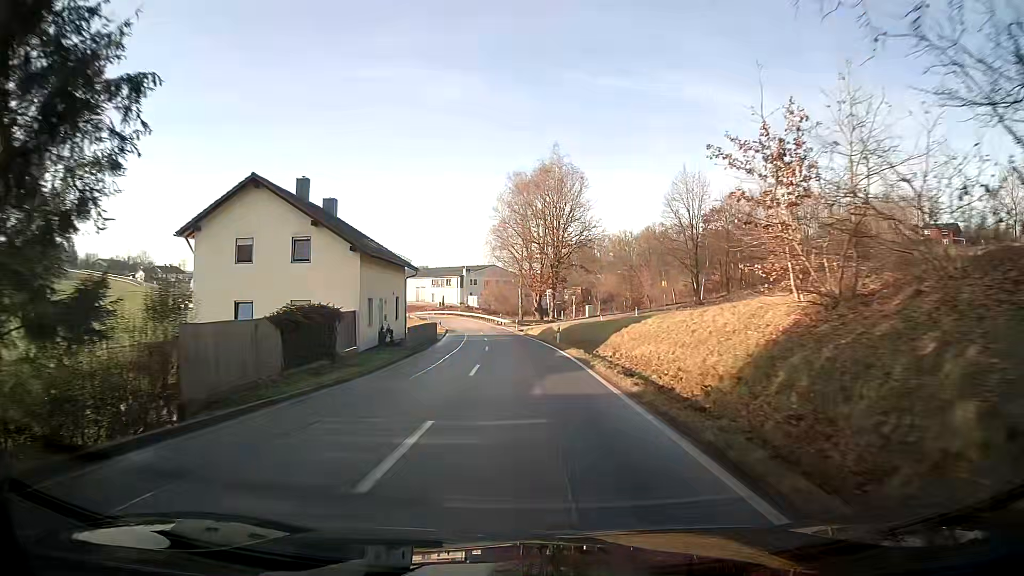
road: tertiary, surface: asphalt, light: Day
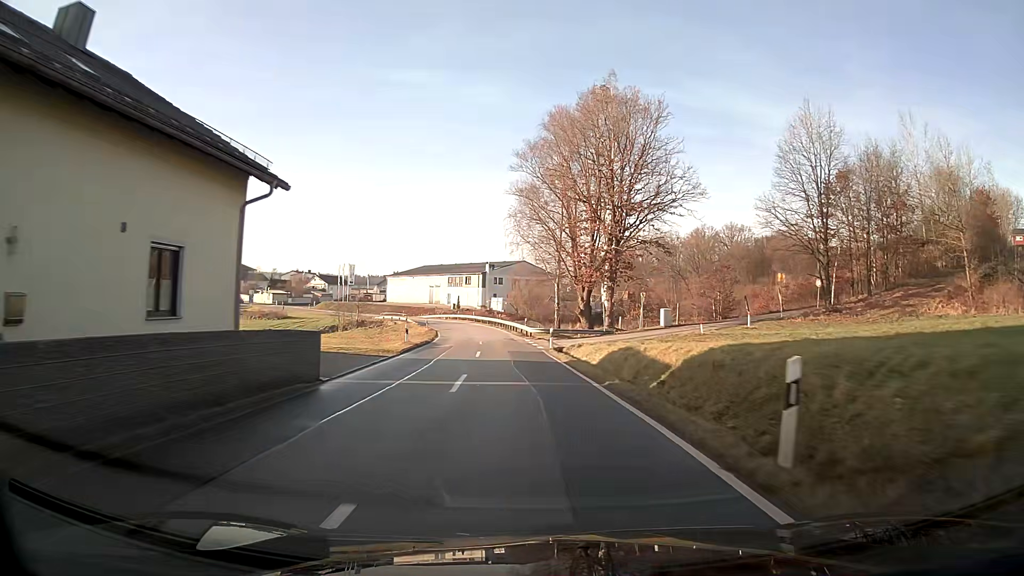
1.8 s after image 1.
(-0.6, +28.9) m; -3°
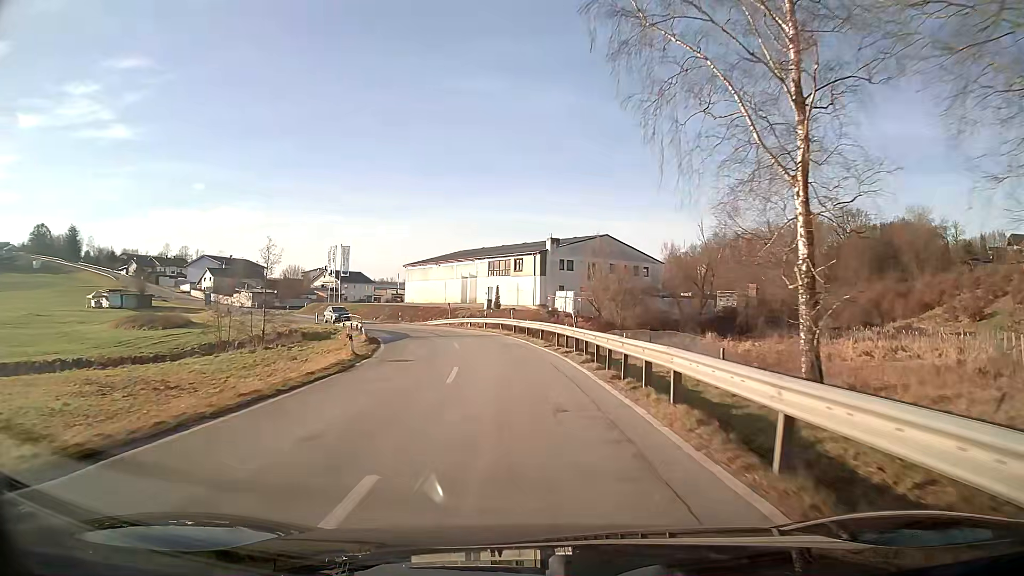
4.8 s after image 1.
(-2.4, +47.6) m; -6°
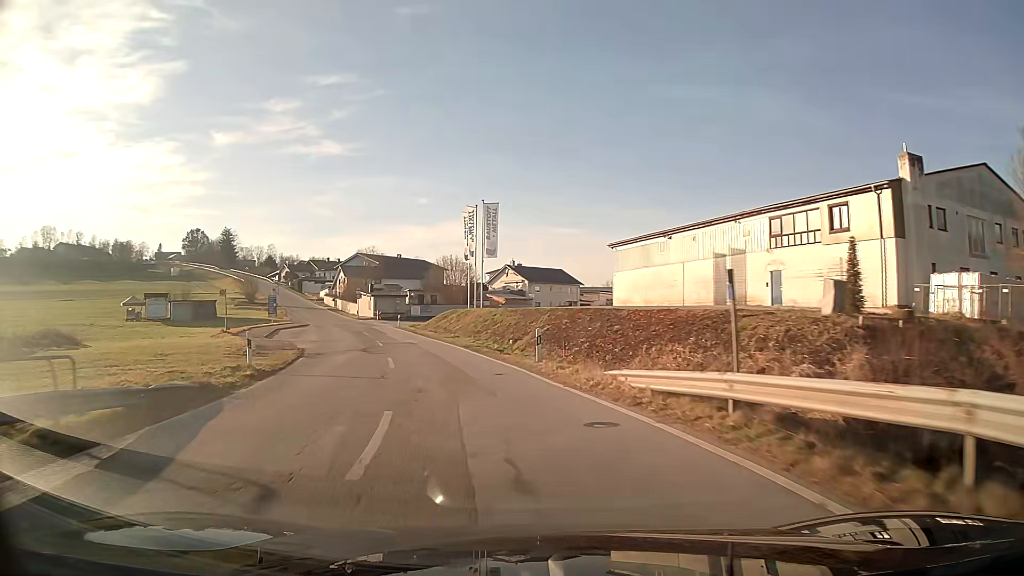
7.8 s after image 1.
(-6.6, +44.0) m; -21°
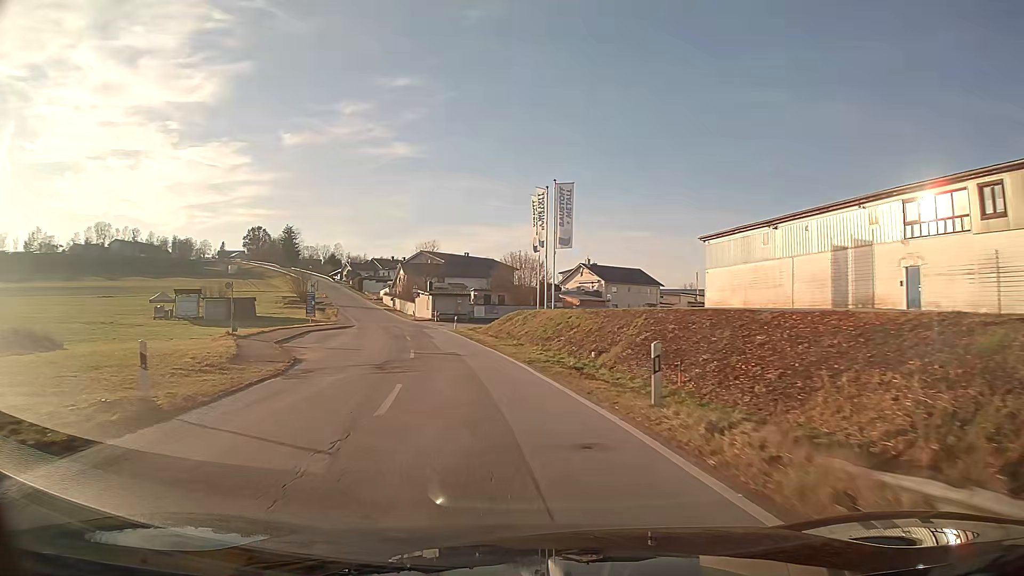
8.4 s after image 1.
(-0.5, +8.5) m; -6°
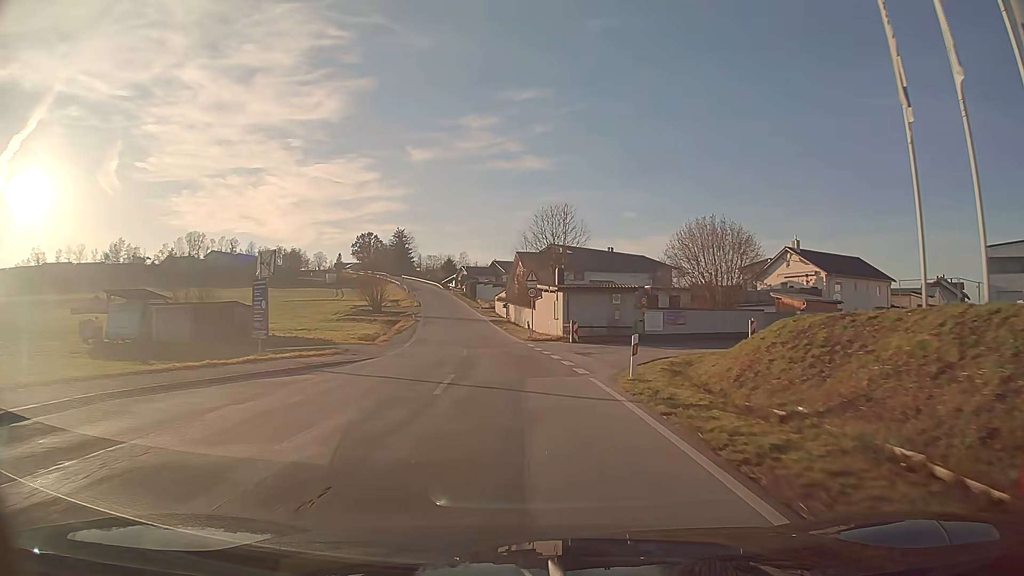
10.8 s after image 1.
(-3.6, +33.5) m; -10°
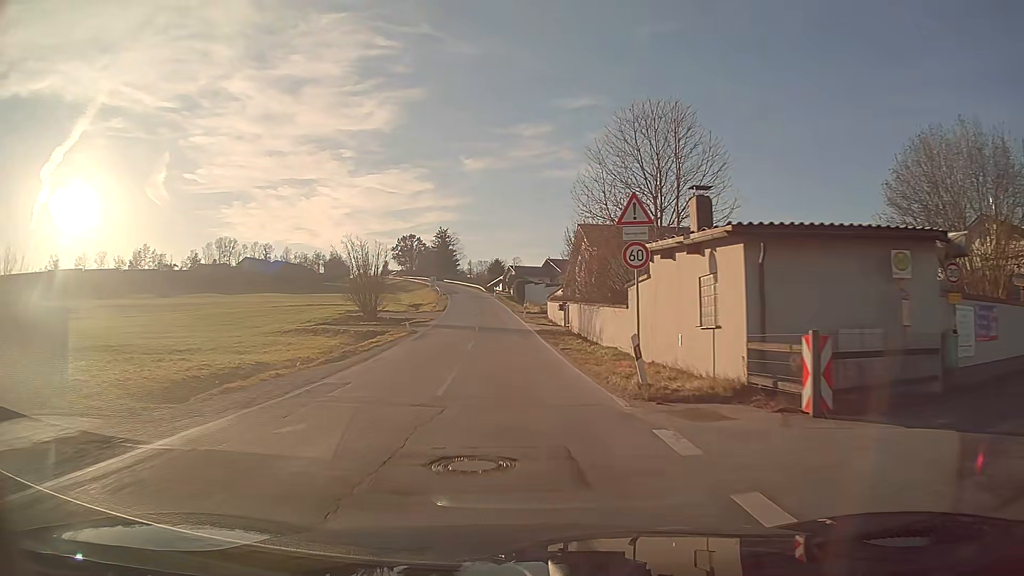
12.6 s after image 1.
(-1.0, +24.9) m; -5°
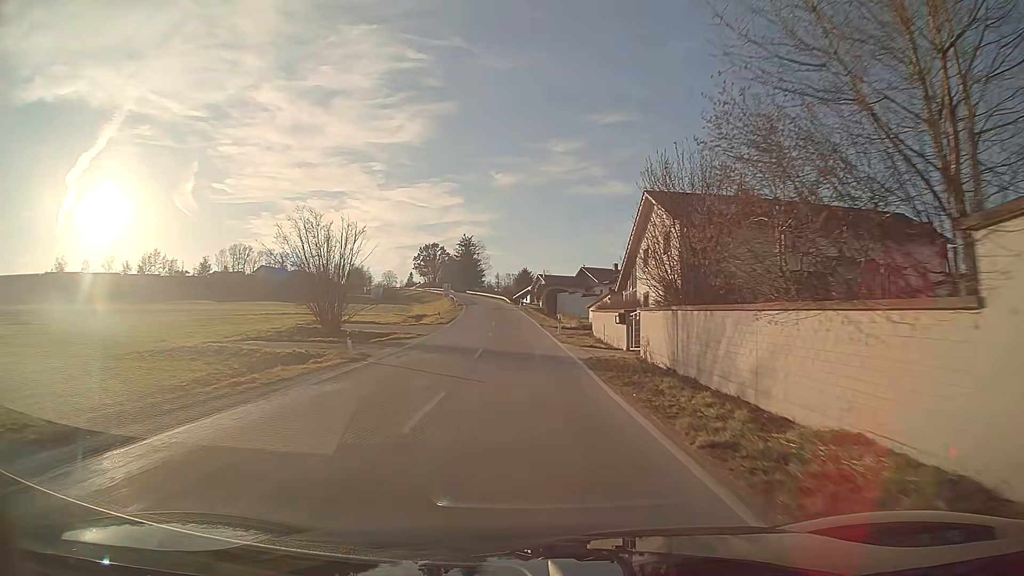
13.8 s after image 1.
(-0.3, +16.4) m; -2°
